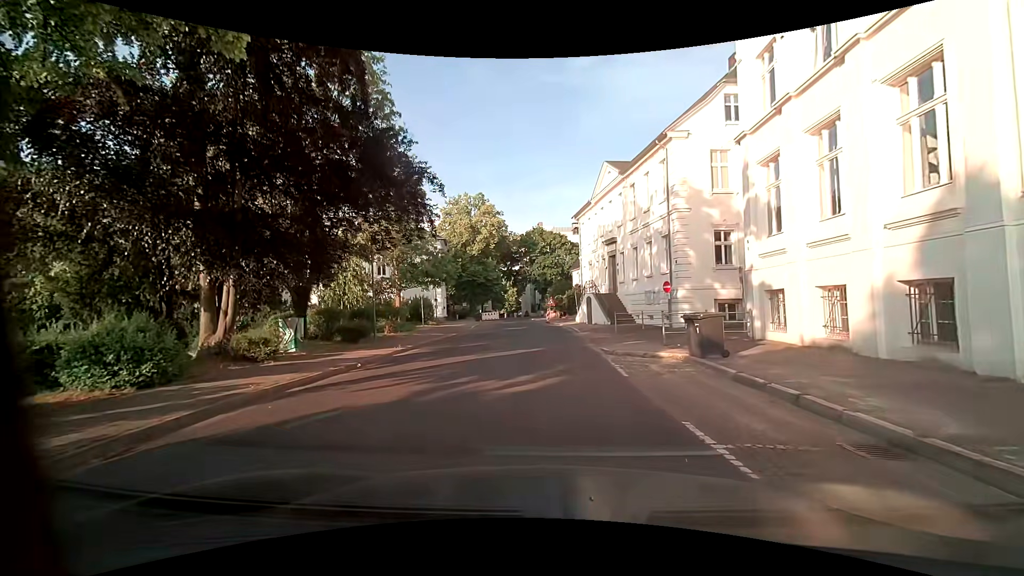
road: residential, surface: asphalt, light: Day
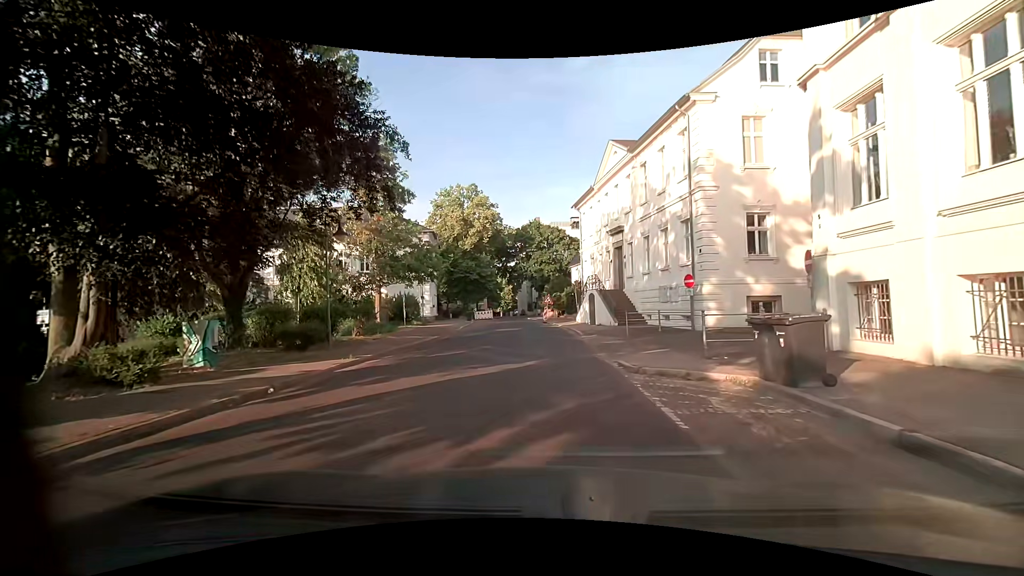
(+0.1, +4.4) m; +3°
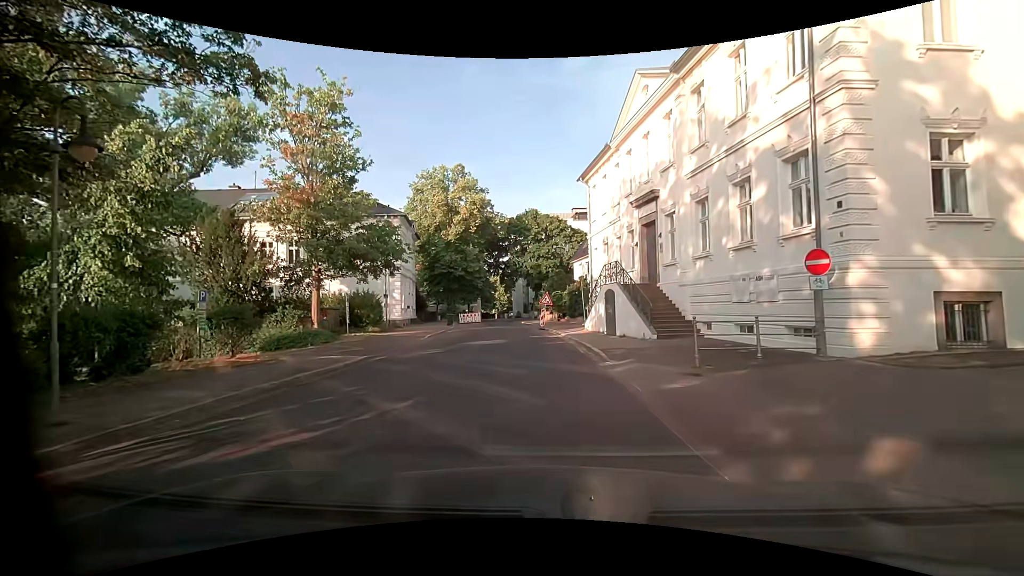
(-0.2, +9.9) m; -1°
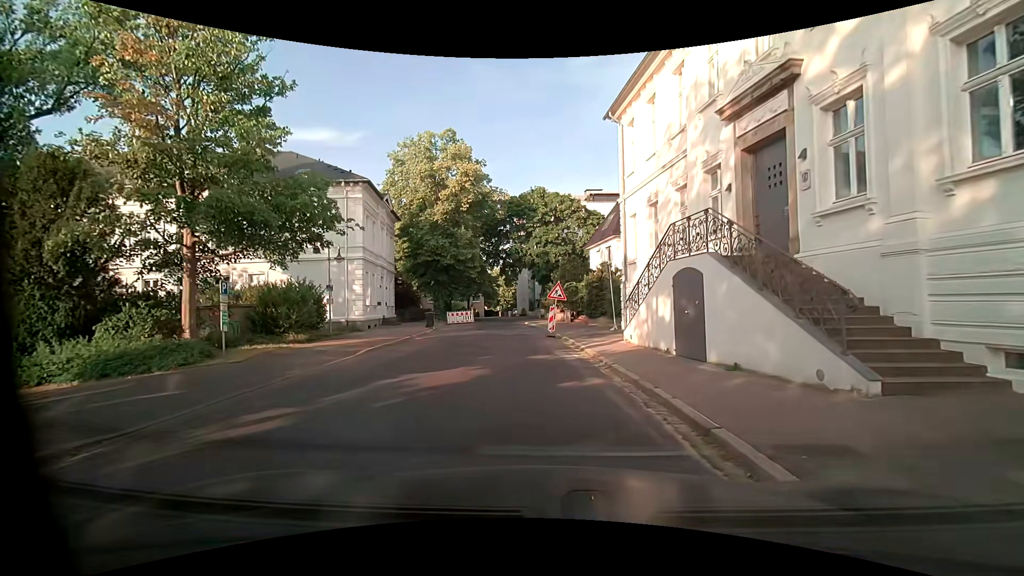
(-0.1, +10.7) m; -2°
